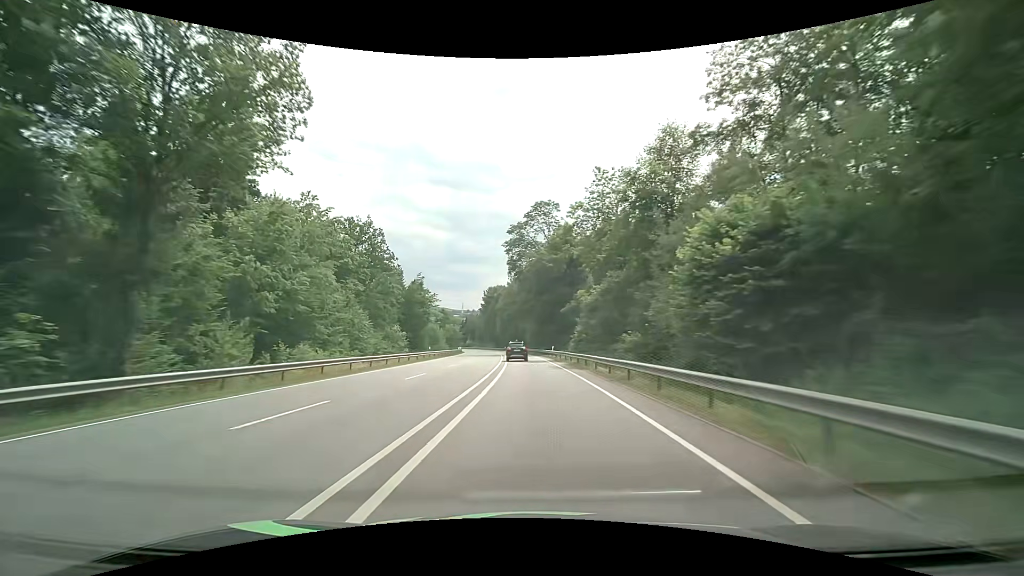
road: primary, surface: asphalt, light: Day
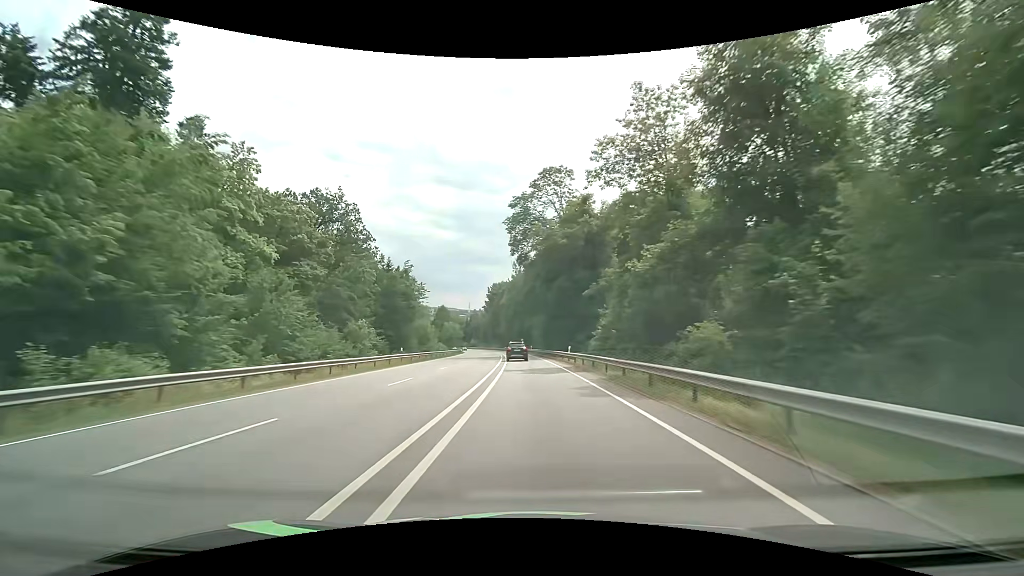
(-0.1, +15.0) m; -1°
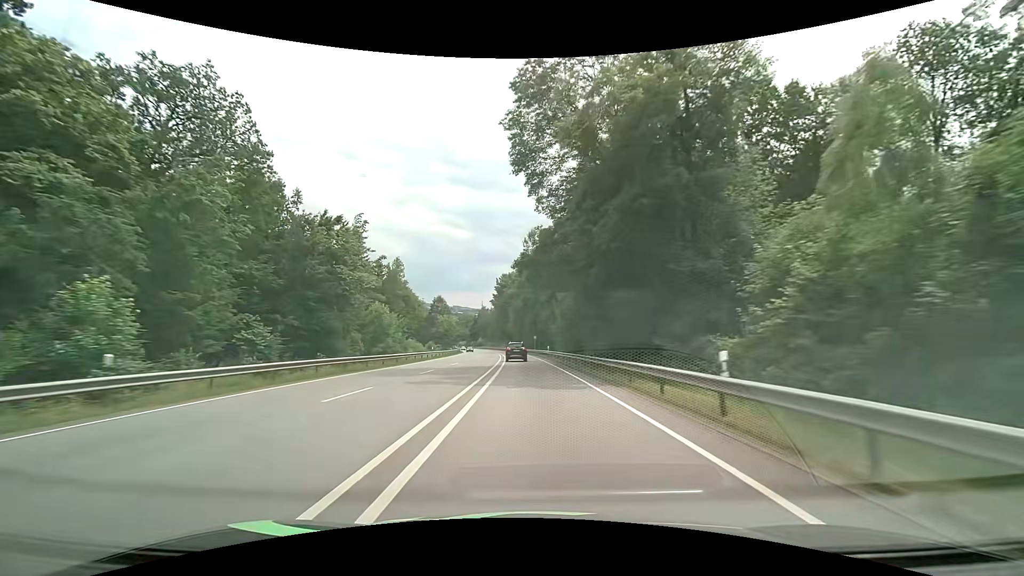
(-0.5, +29.9) m; -2°
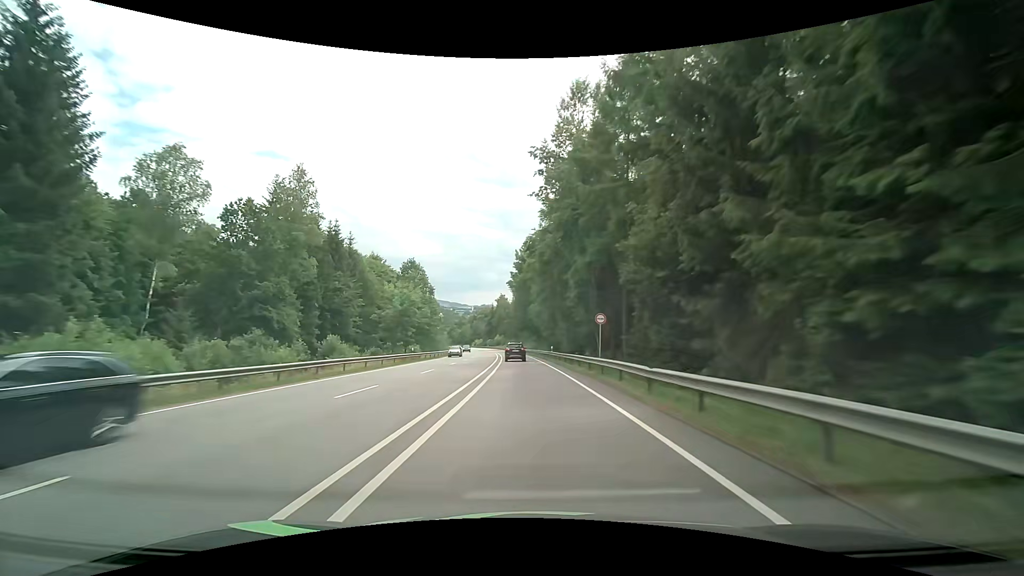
(-1.6, +59.6) m; -3°
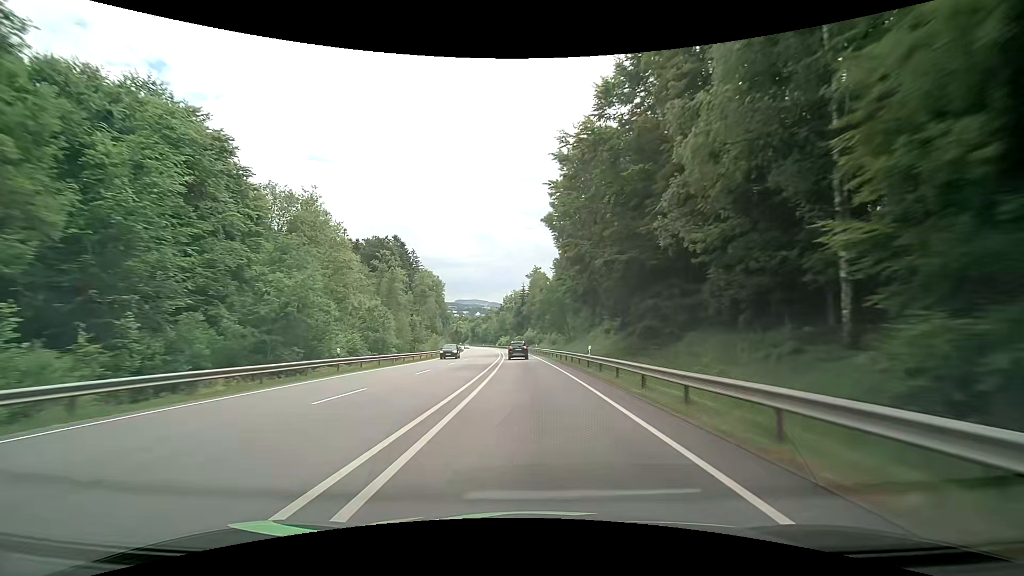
(-3.0, +74.7) m; -4°
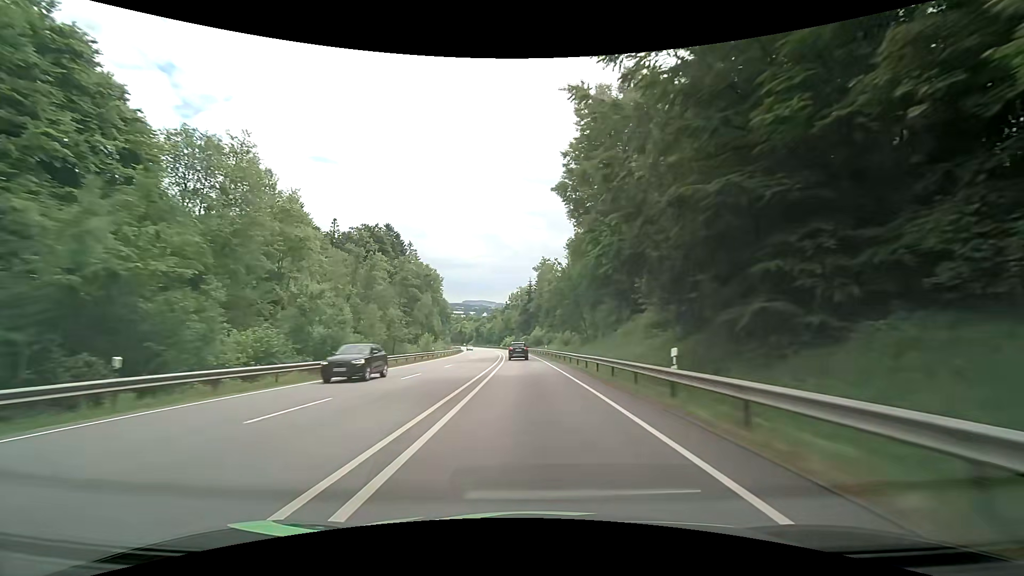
(-0.2, +15.1) m; -1°
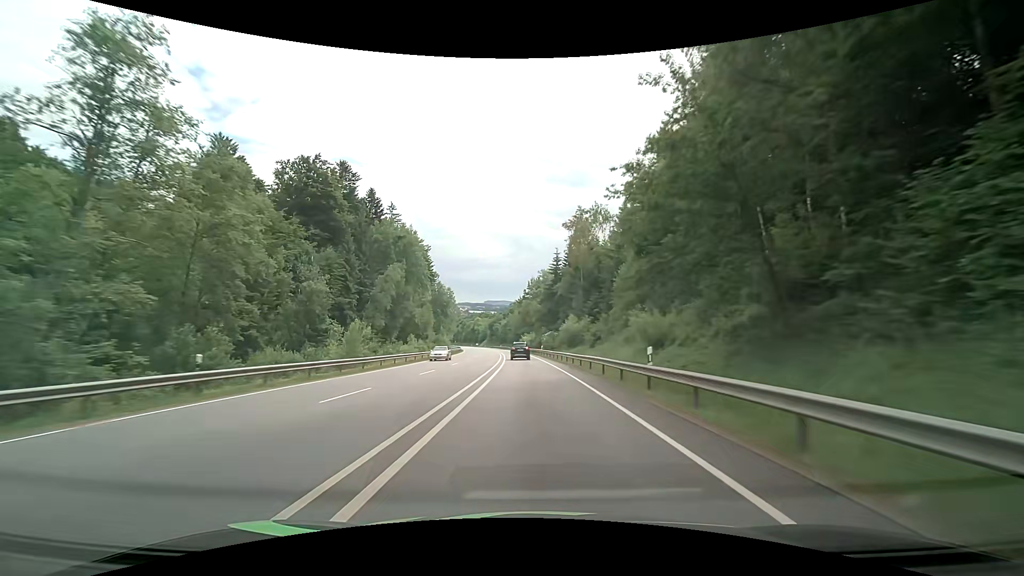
(-1.1, +45.6) m; -3°
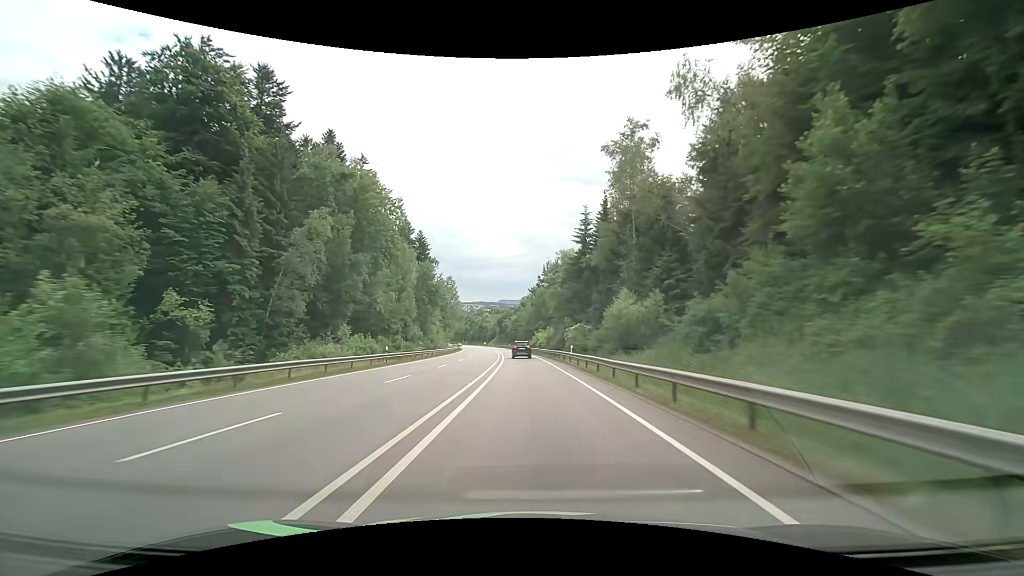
(-0.4, +30.7) m; -2°
(0, +10) (0, +20) (0, +30) (-1, +40) (-1, +50) (-2, +60) (-2, +70) (-3, +80) (-4, +90) (-5, +100) m
